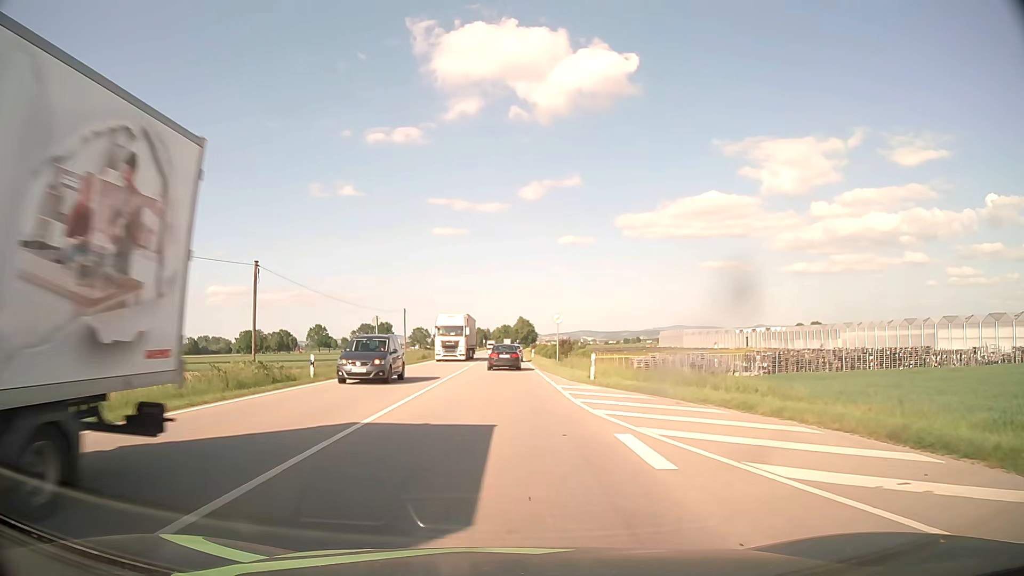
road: primary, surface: asphalt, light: Day
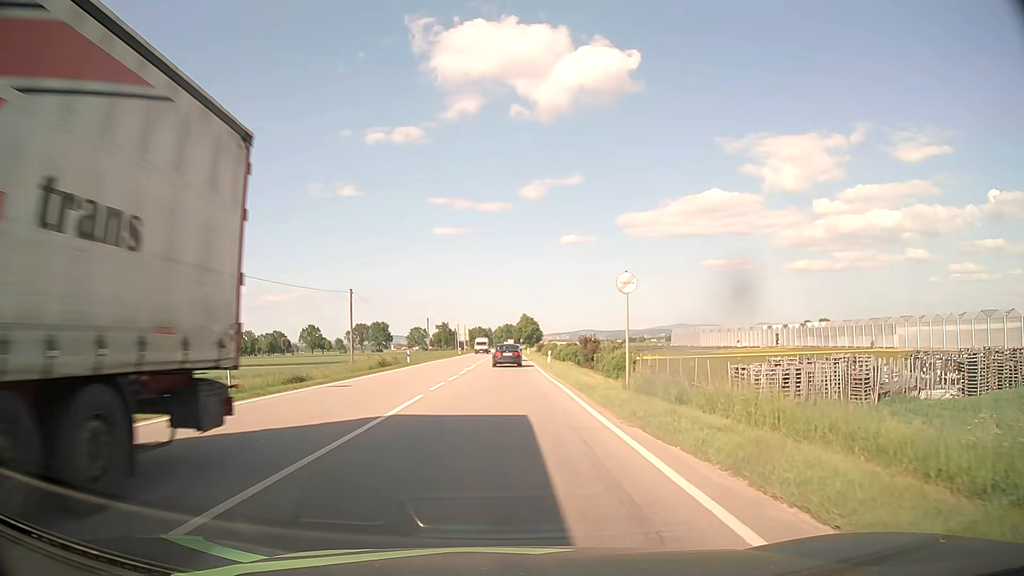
(0.0, +24.6) m; 0°
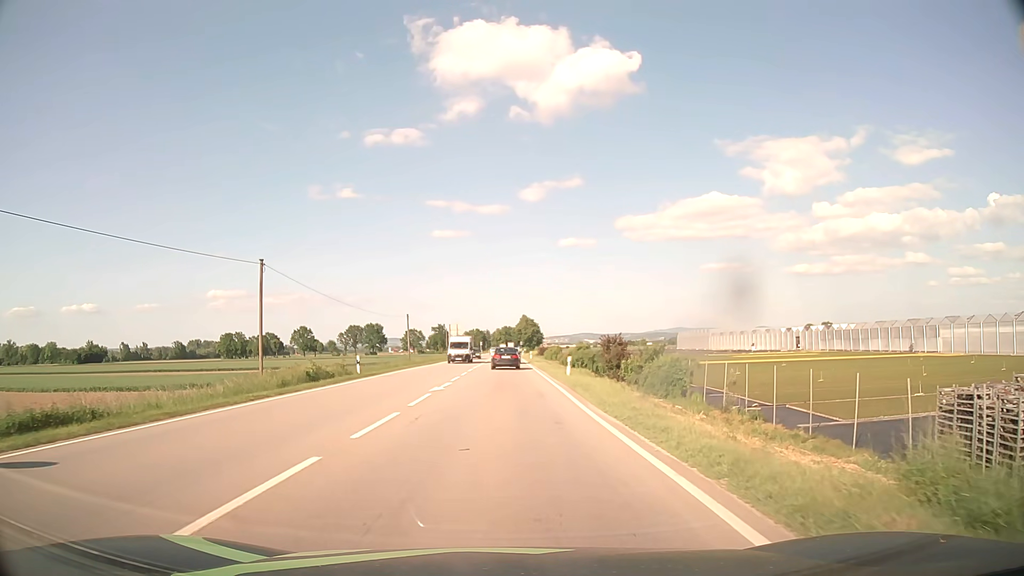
(-0.1, +16.5) m; 0°
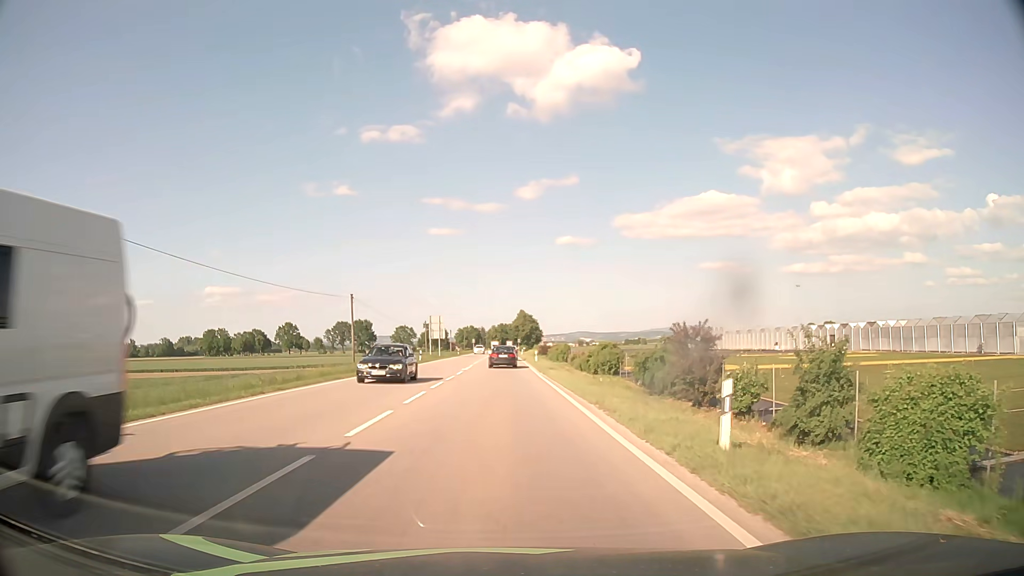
(+0.1, +24.0) m; +1°
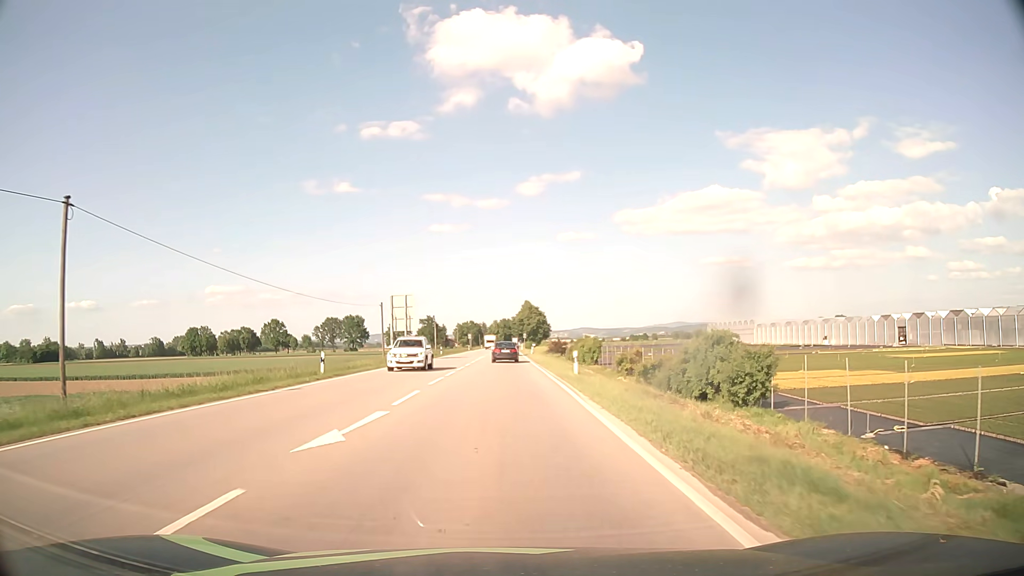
(0.0, +32.1) m; 0°
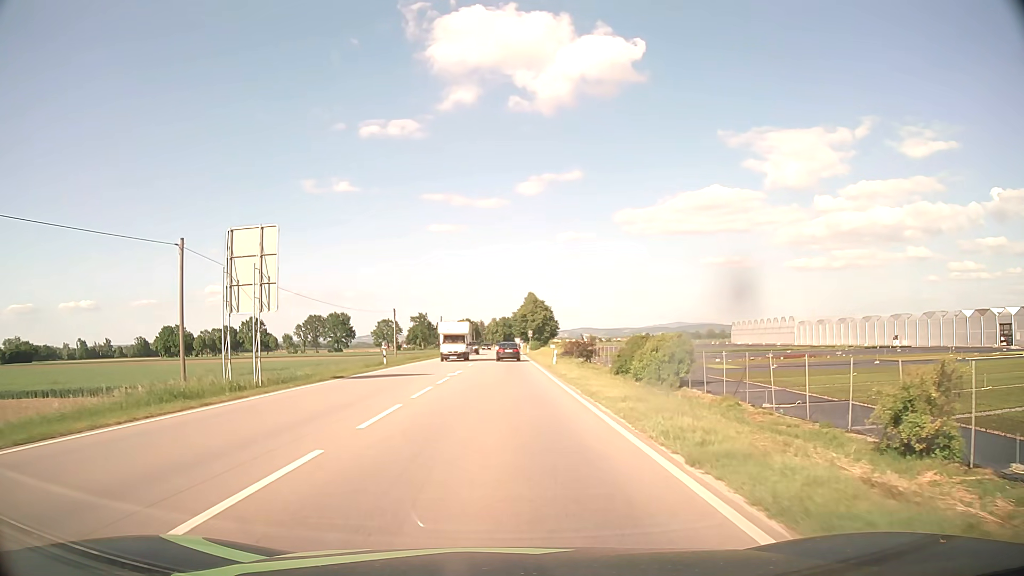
(0.0, +35.5) m; 0°
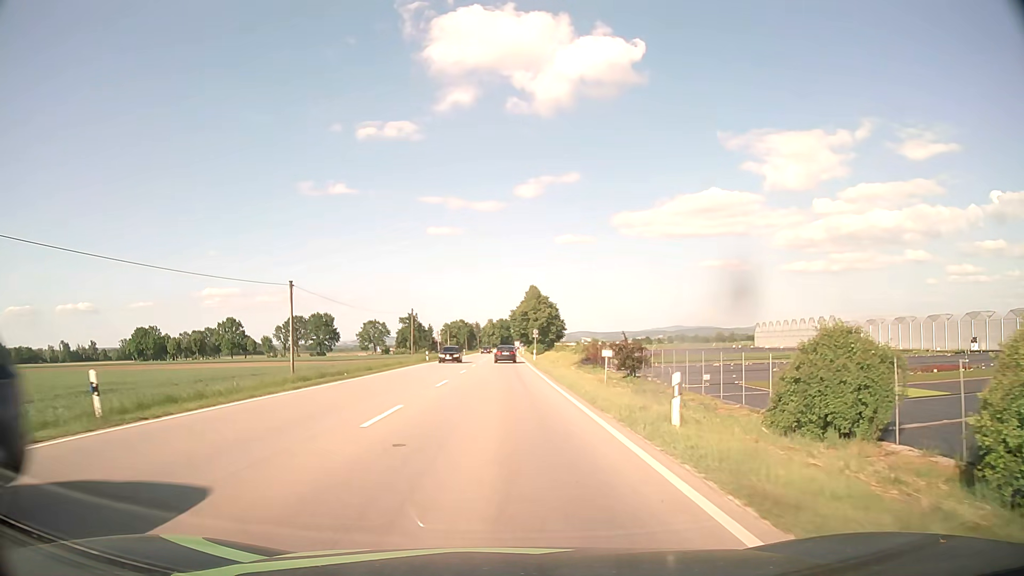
(+0.1, +29.5) m; 0°
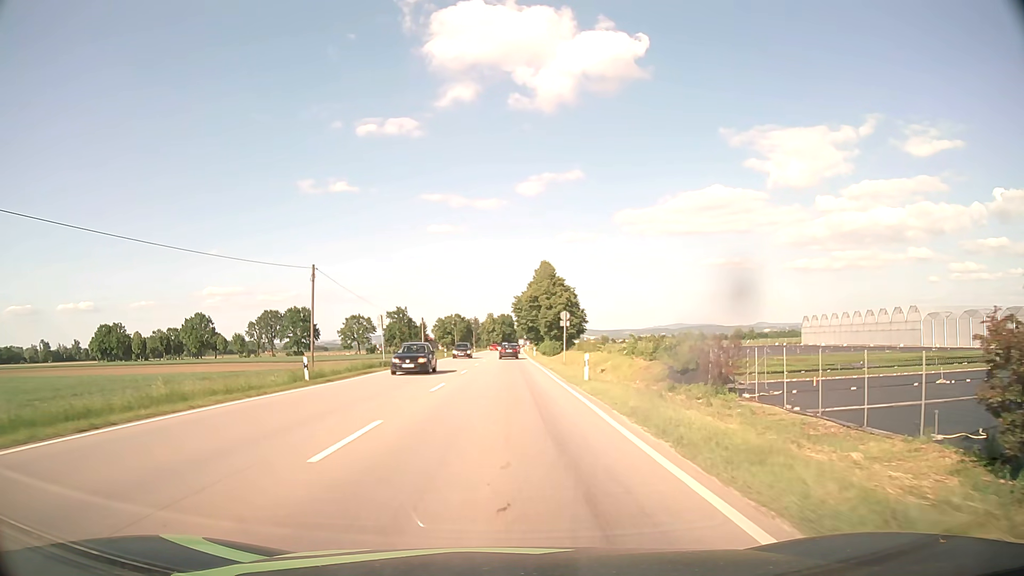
(-0.1, +39.7) m; 0°
(0, +10) (0, +20) (0, +30) (0, +40) (0, +50) (+1, +60) (+1, +70) (+1, +80) (+1, +90) (+1, +100) m
